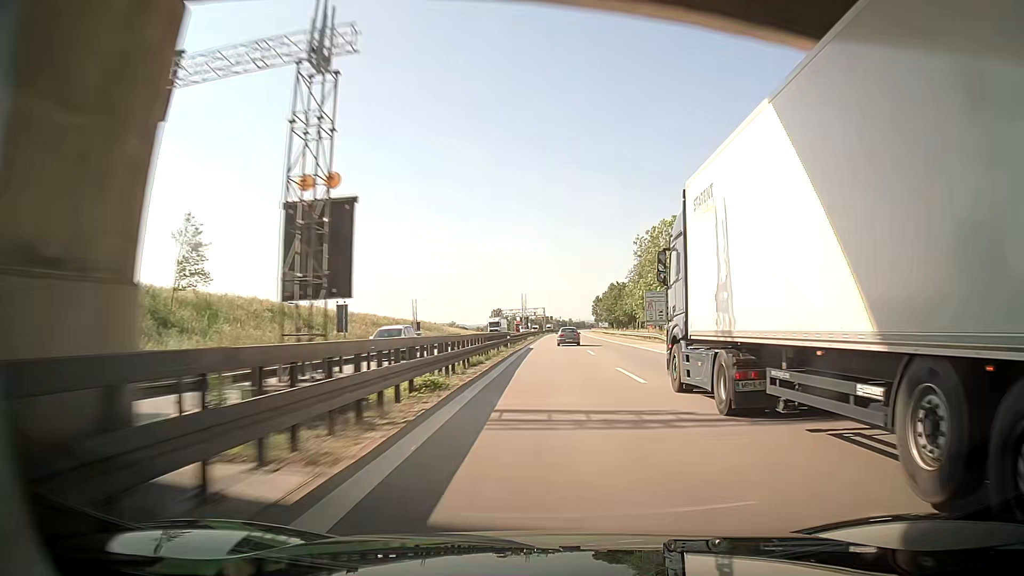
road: motorway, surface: asphalt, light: Day
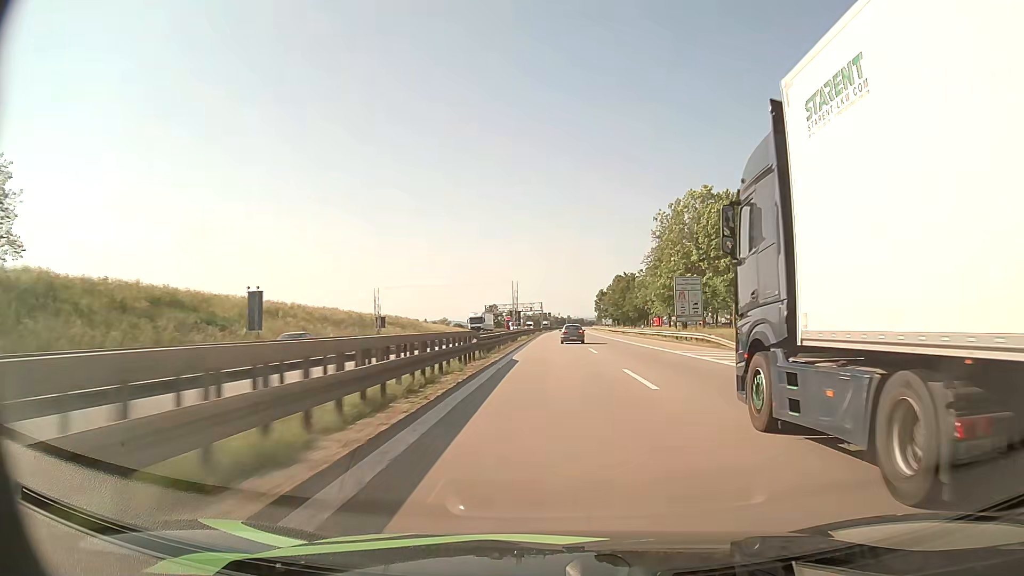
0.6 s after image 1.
(0.0, +20.3) m; 0°
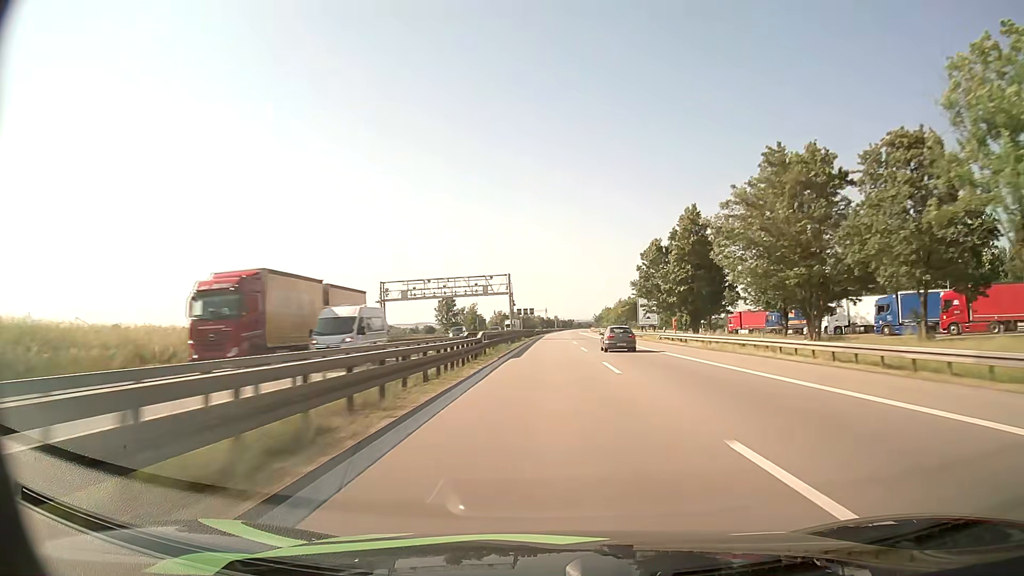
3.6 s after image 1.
(+1.4, +103.1) m; +2°
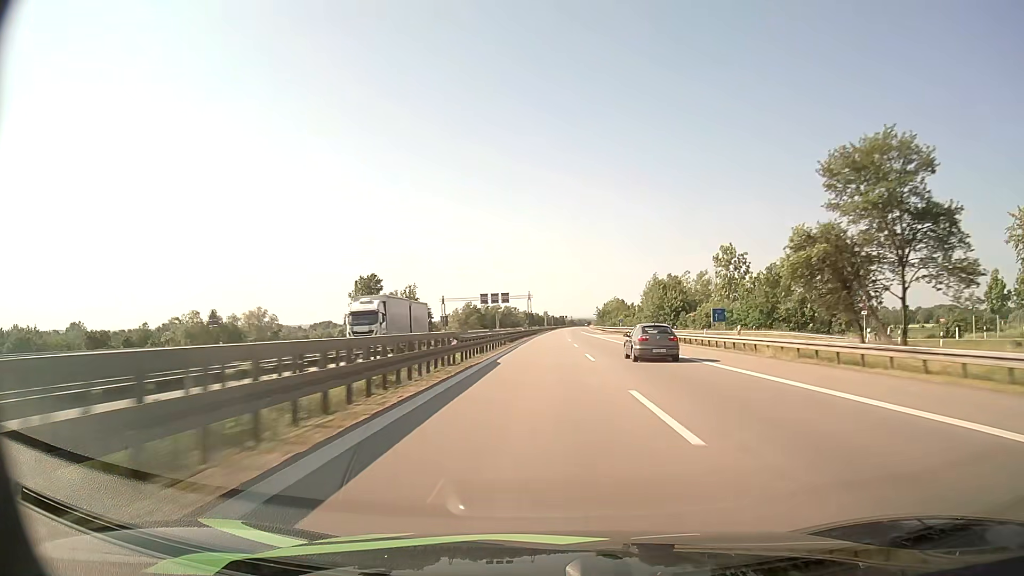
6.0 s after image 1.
(+0.8, +84.3) m; +1°
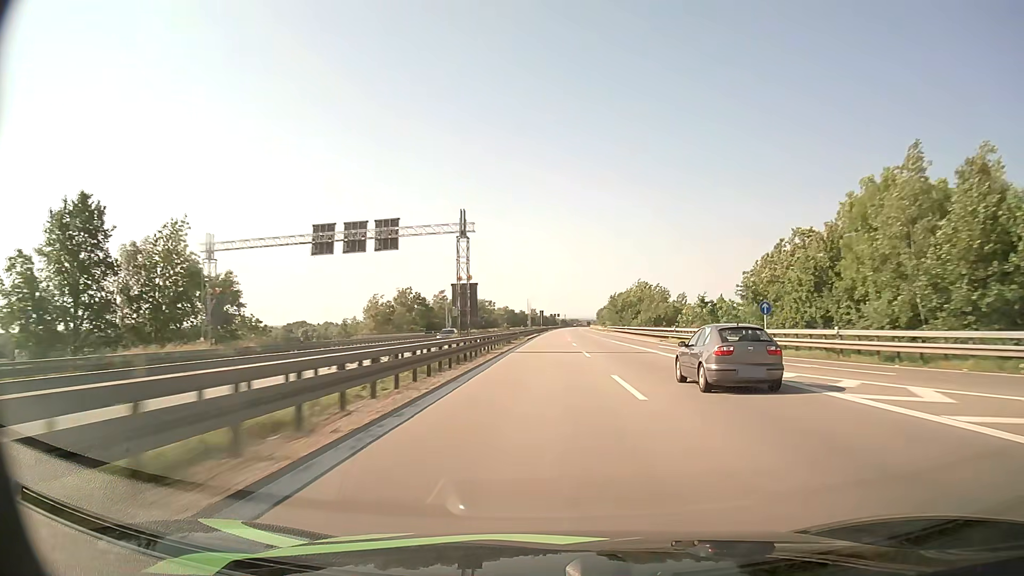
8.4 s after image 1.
(+0.5, +85.7) m; +1°
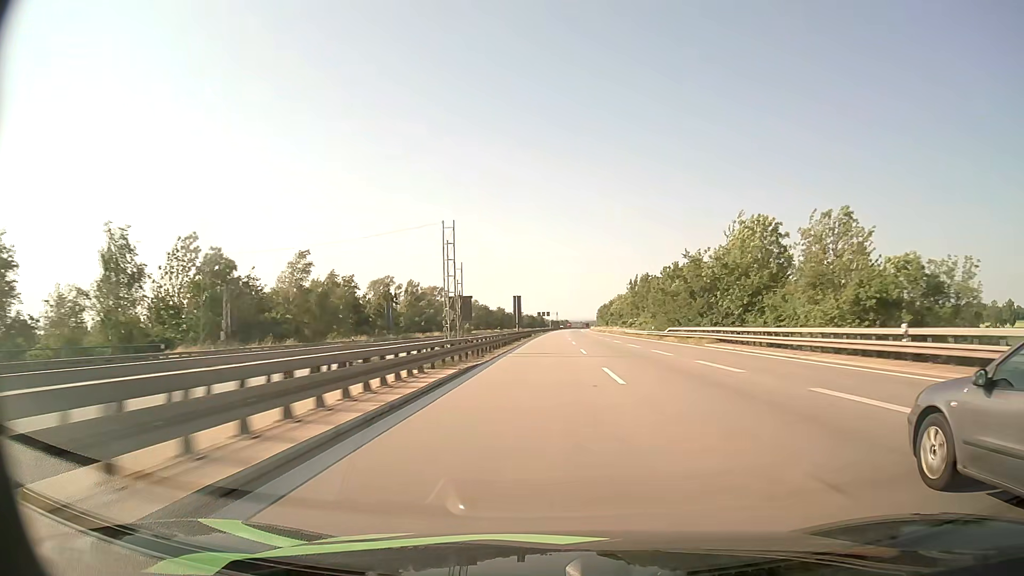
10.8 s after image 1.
(+0.7, +87.2) m; +1°
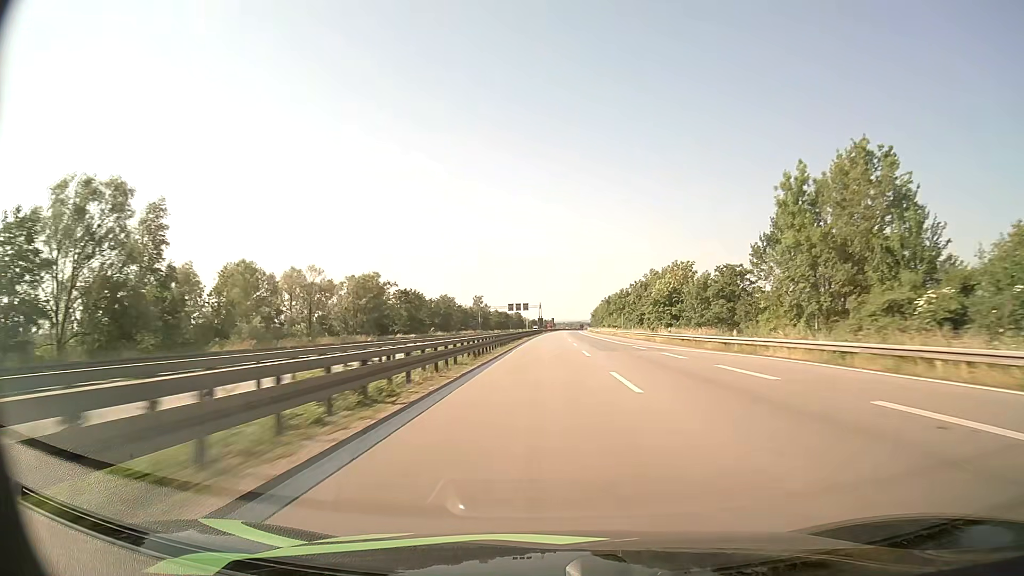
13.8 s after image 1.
(+1.0, +110.7) m; +1°
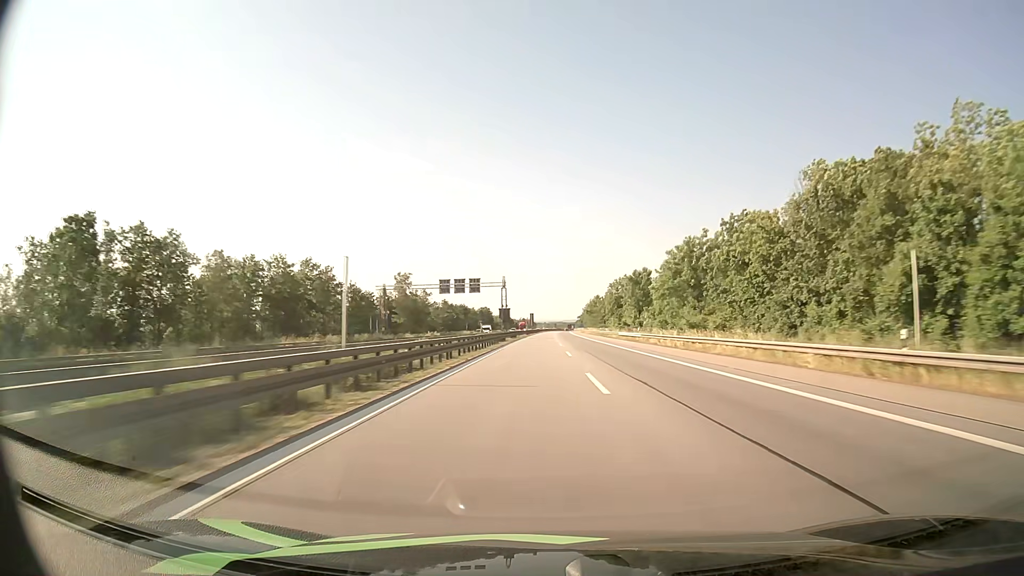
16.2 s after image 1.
(+1.2, +89.9) m; +2°
(0, +10) (0, +20) (0, +30) (+1, +40) (+1, +50) (+1, +60) (+1, +70) (+2, +80) (+2, +90) (+2, +100) m
